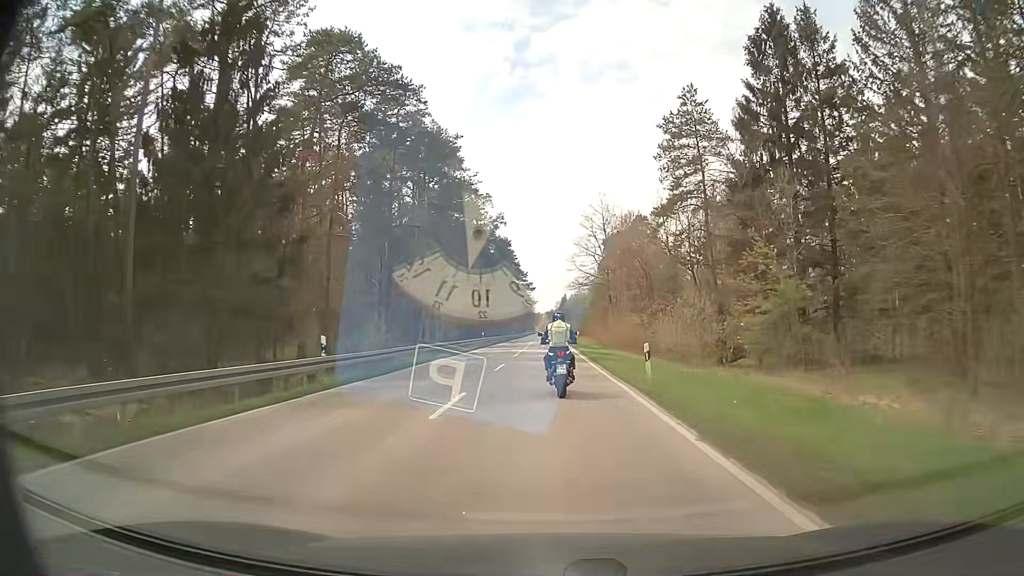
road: primary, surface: asphalt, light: Day
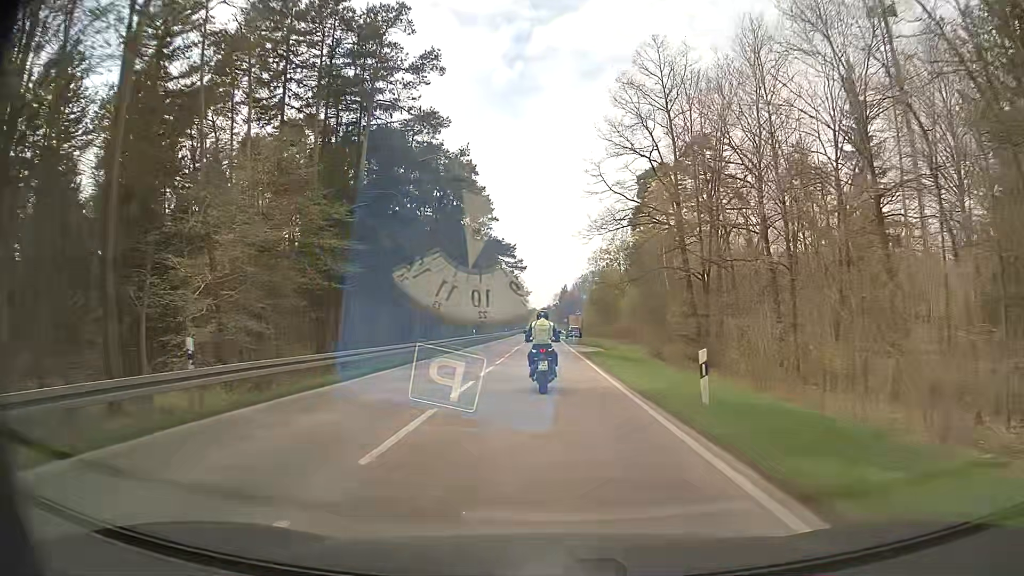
(-0.2, +53.6) m; 0°
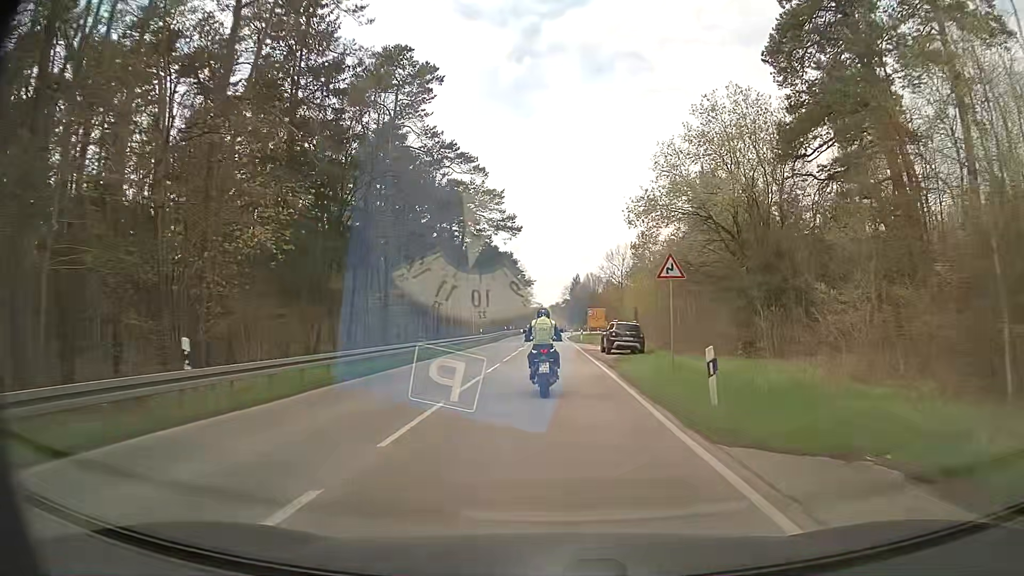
(+0.1, +48.7) m; -1°
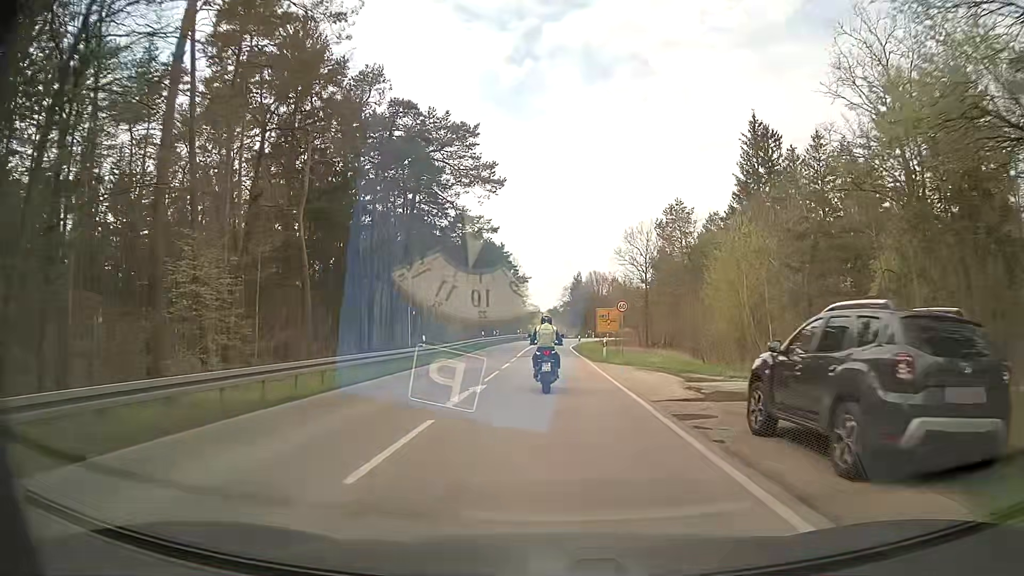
(+0.2, +26.7) m; +1°
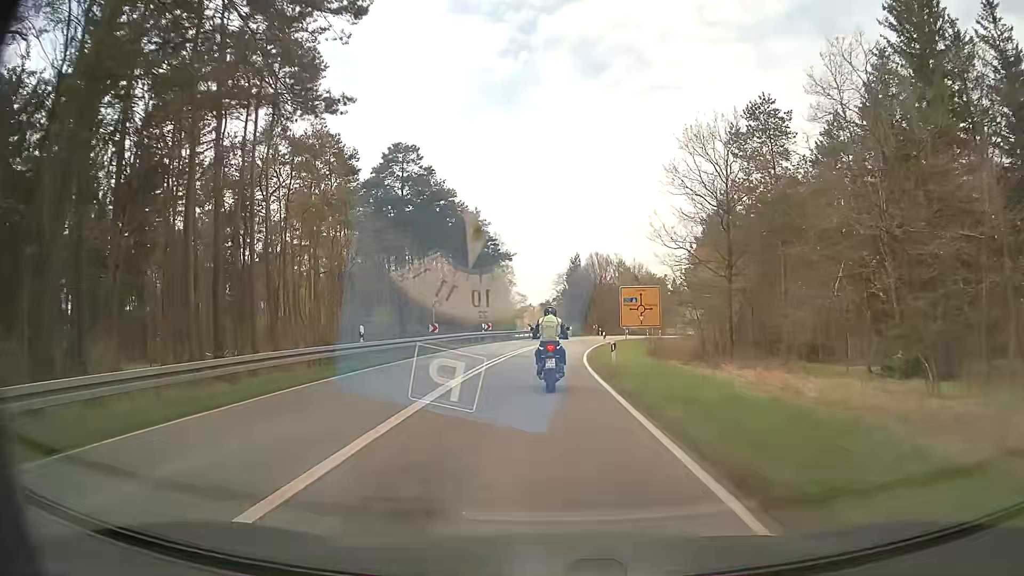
(+0.2, +36.1) m; 0°
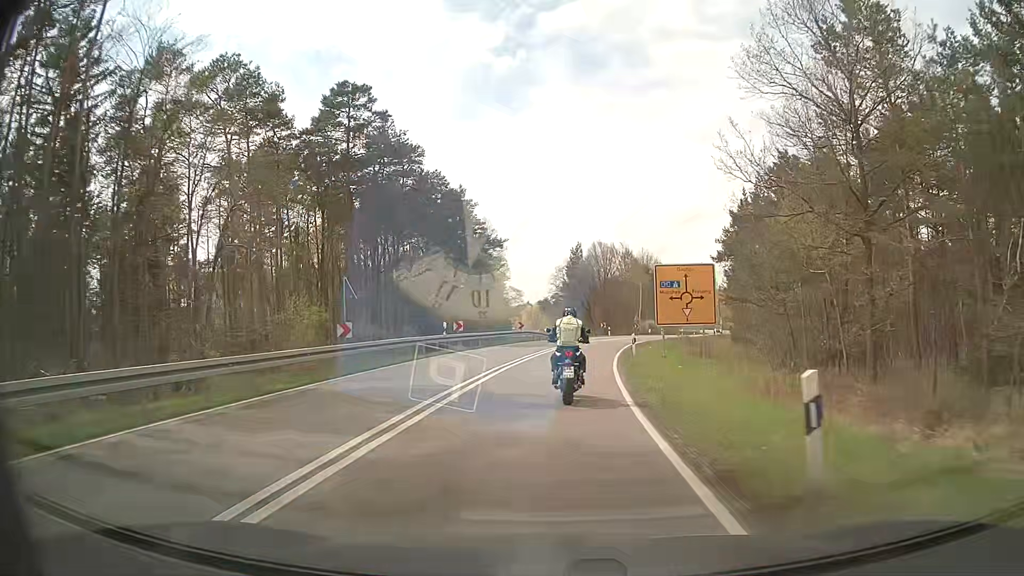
(+0.1, +16.5) m; +1°
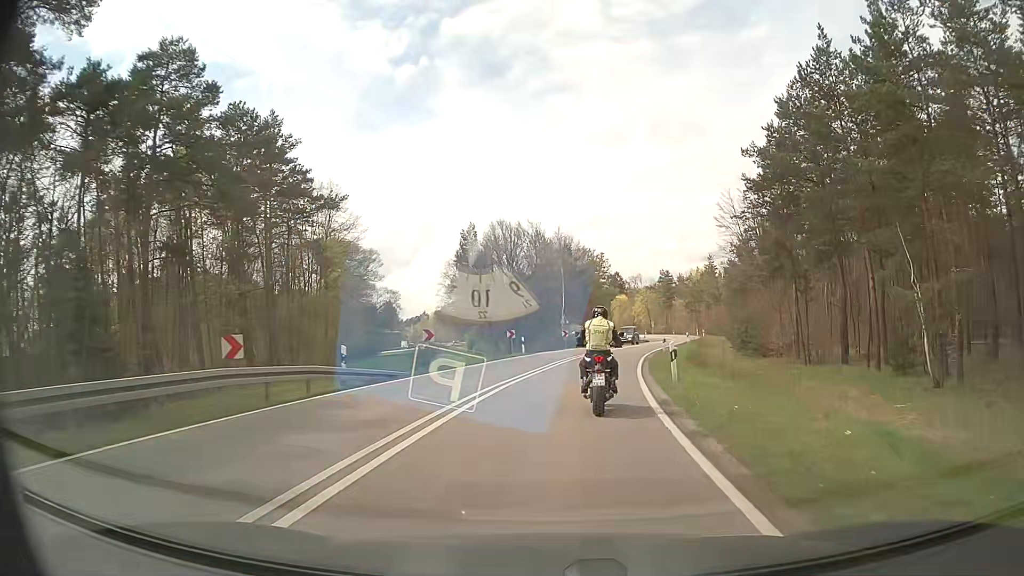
(+2.0, +37.1) m; +8°
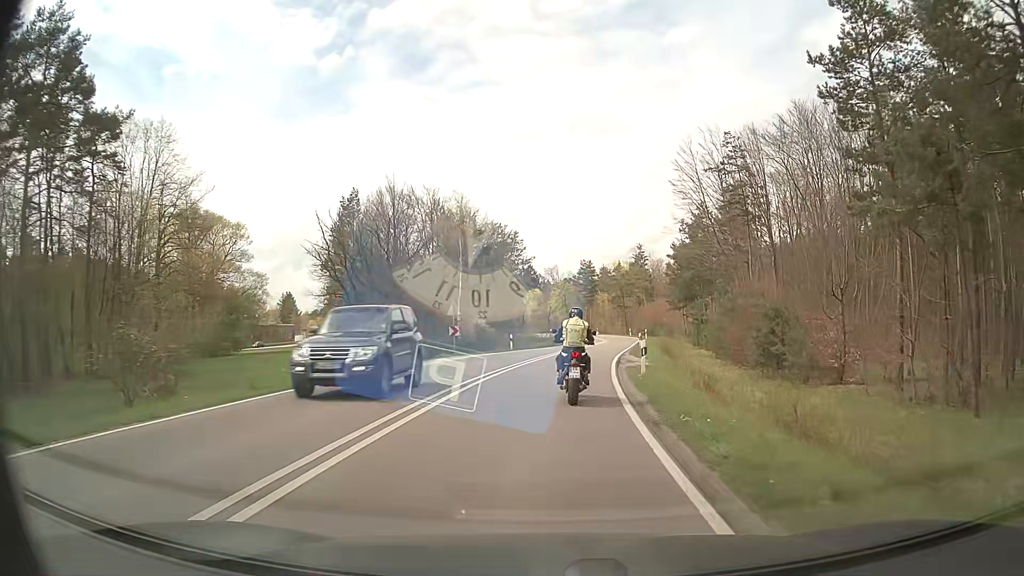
(+1.4, +21.4) m; +8°
(0, +10) (+1, +20) (+2, +30) (+3, +40) (+4, +50) (+6, +60) (+7, +70) (+8, +79) (+9, +89) (+8, +99) m
